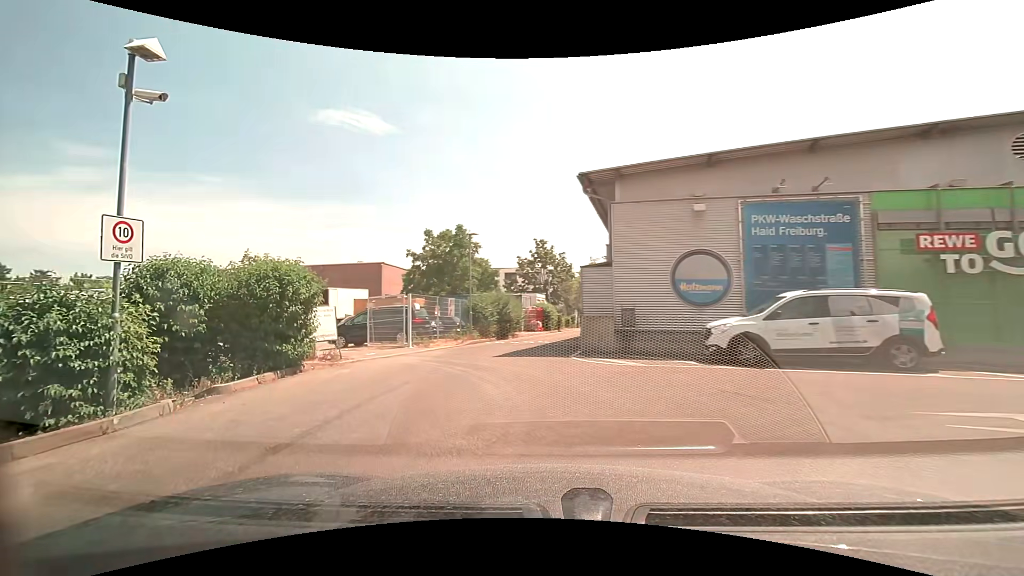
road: service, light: Day
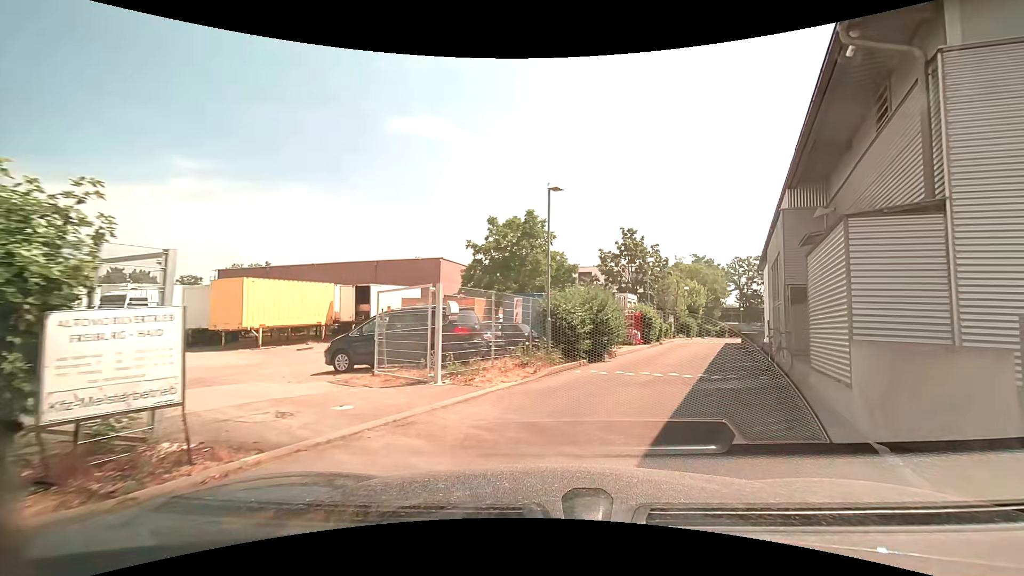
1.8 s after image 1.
(-1.5, +9.0) m; -8°
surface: asphalt
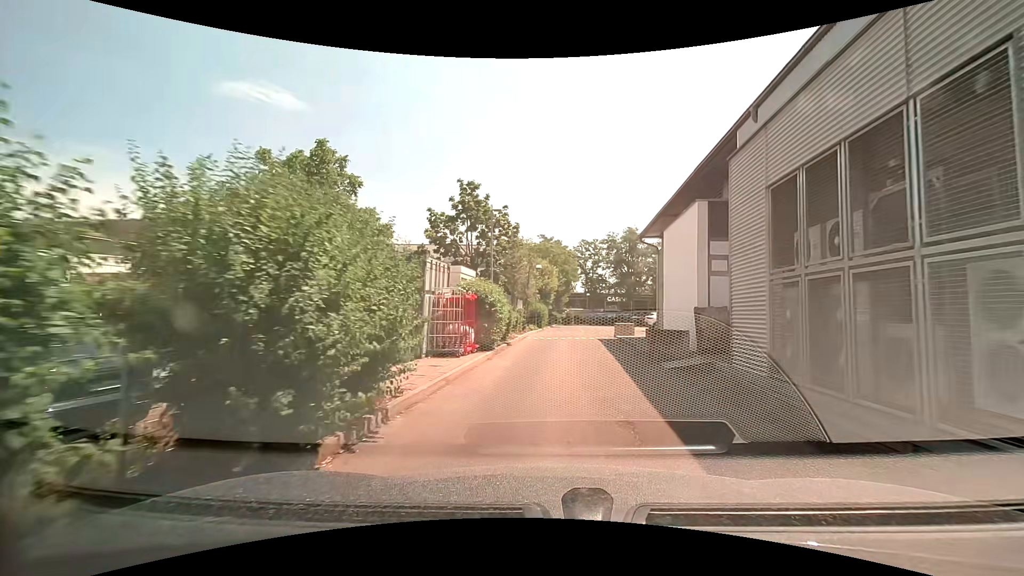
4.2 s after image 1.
(+1.9, +12.5) m; +18°
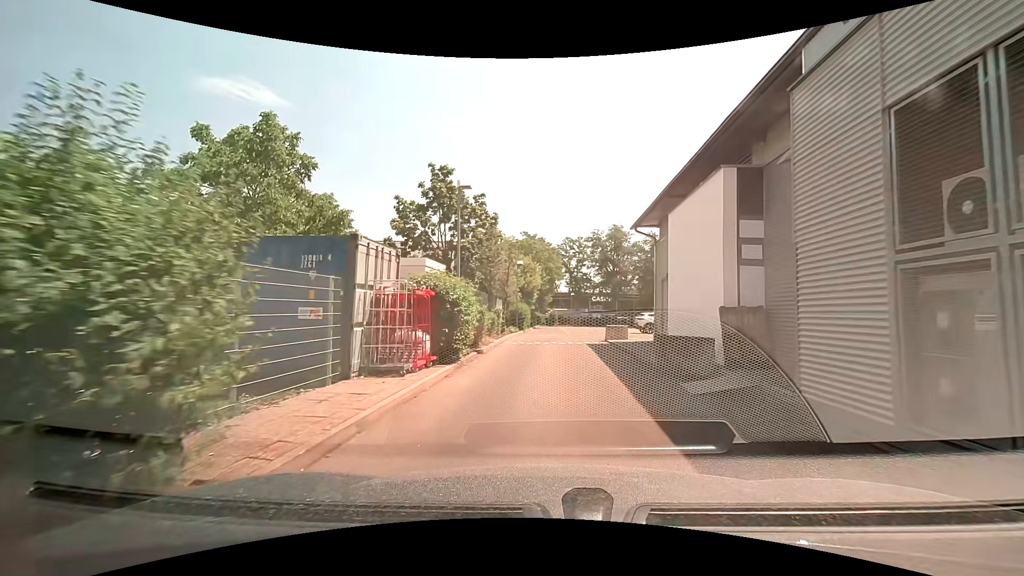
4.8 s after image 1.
(0.0, +3.4) m; -1°
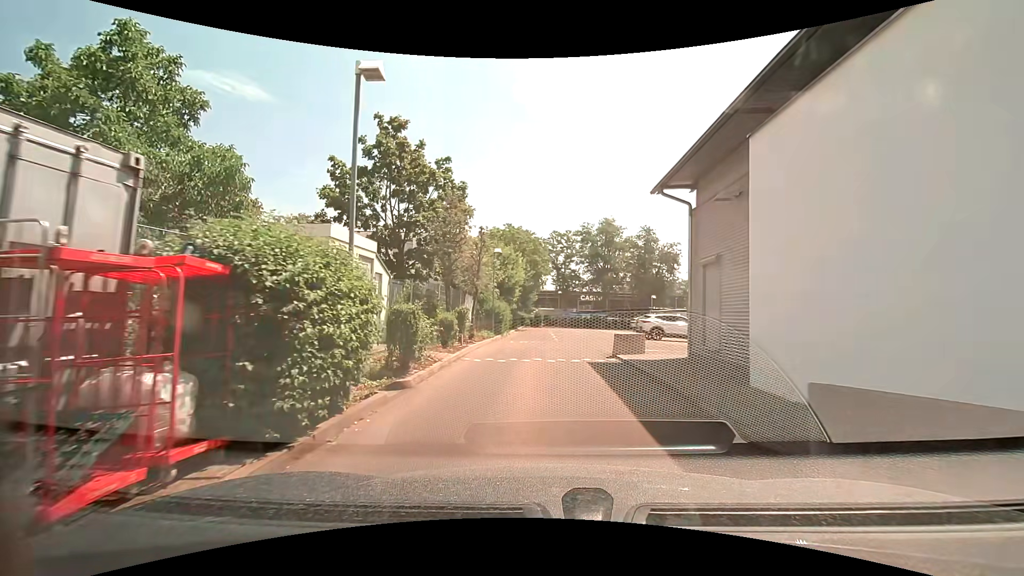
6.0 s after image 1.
(+0.2, +6.9) m; +1°
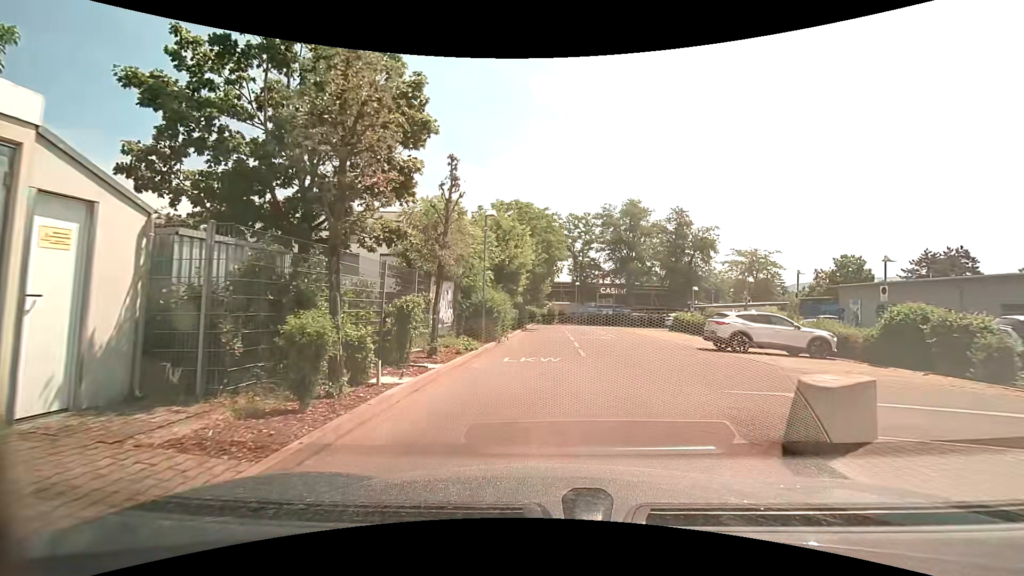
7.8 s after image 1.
(+0.2, +9.8) m; +1°
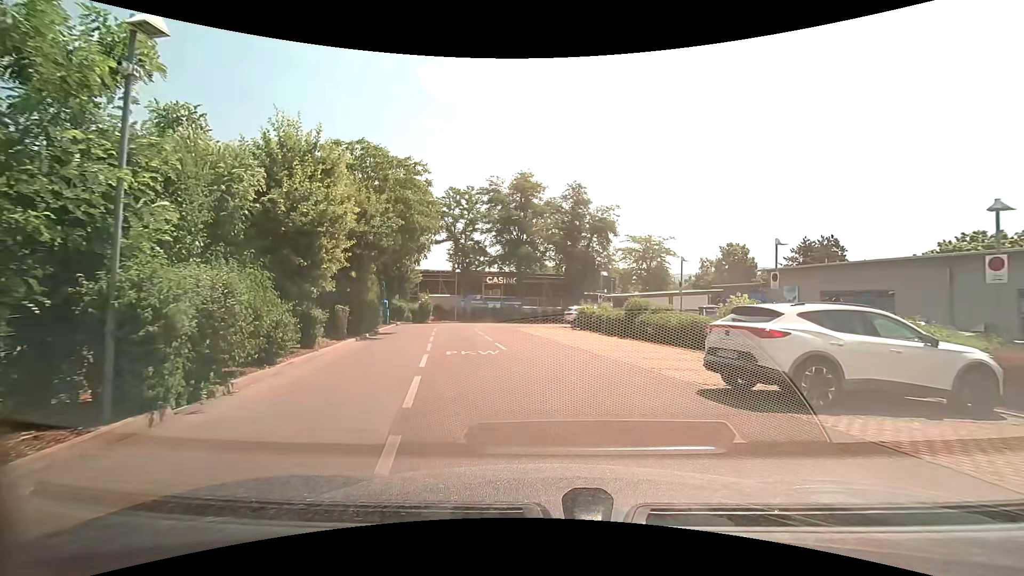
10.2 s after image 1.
(+1.0, +11.9) m; +12°
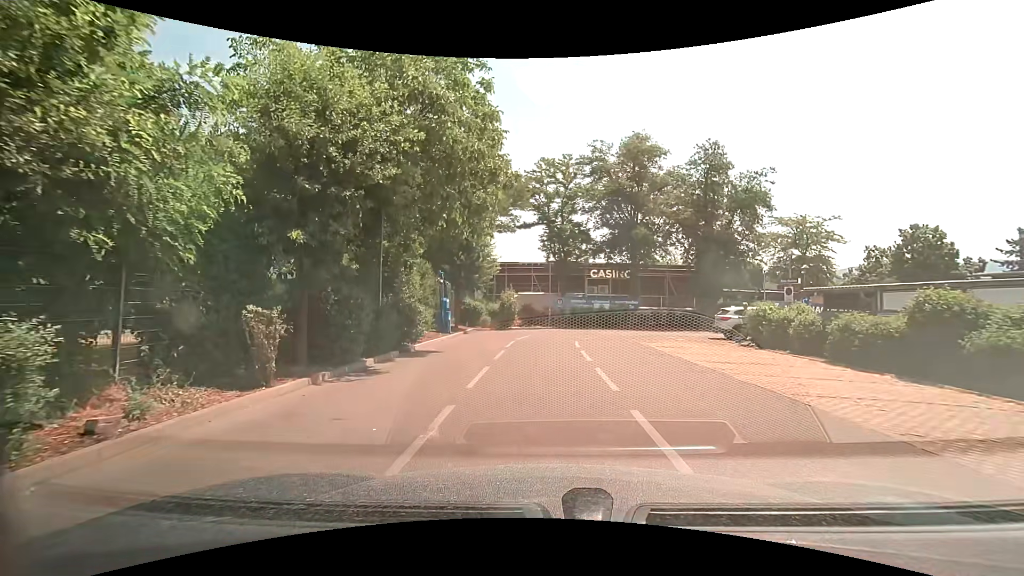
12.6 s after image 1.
(-1.1, +12.0) m; -11°
